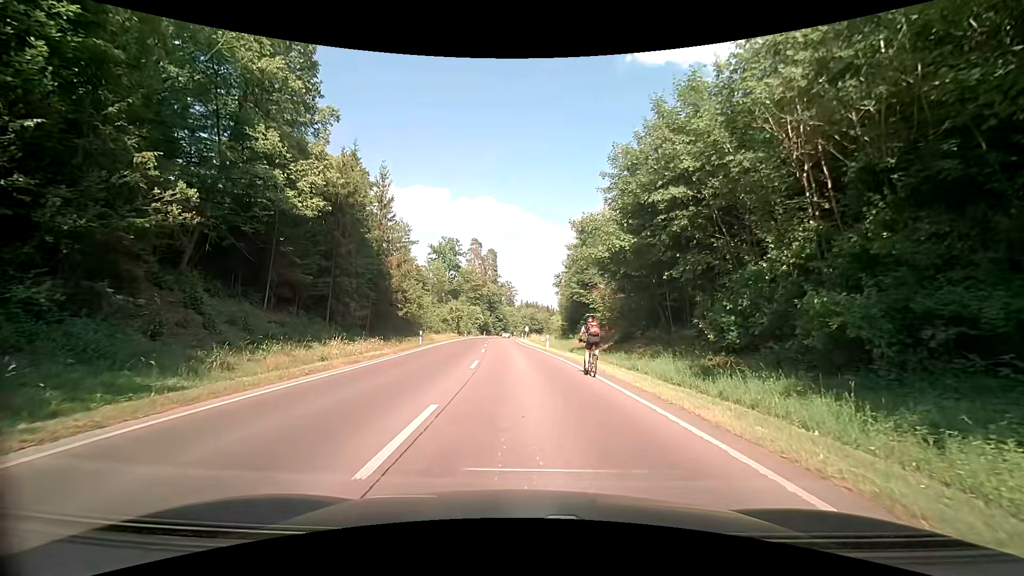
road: secondary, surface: asphalt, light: Day
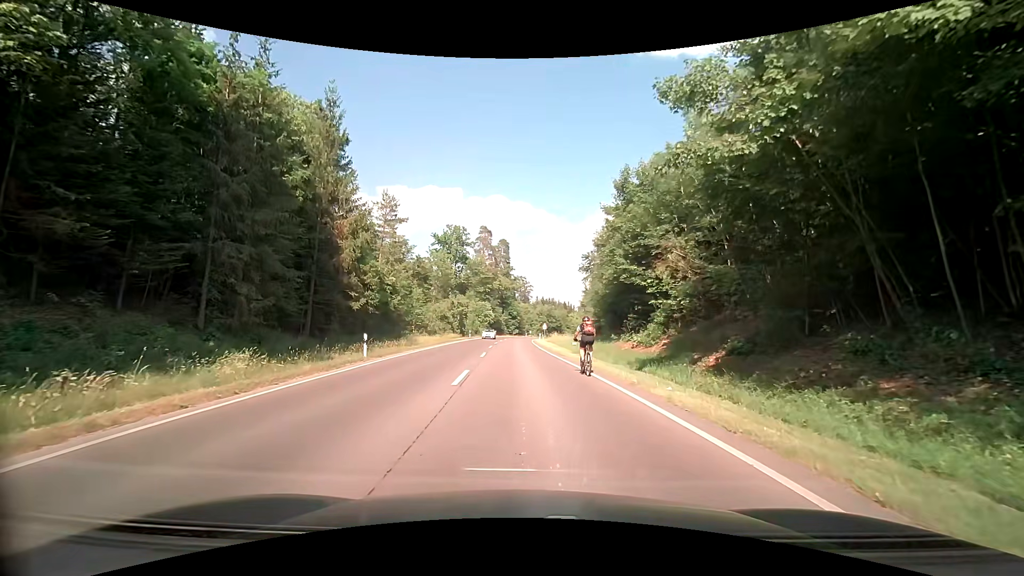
(-0.1, +17.1) m; -1°
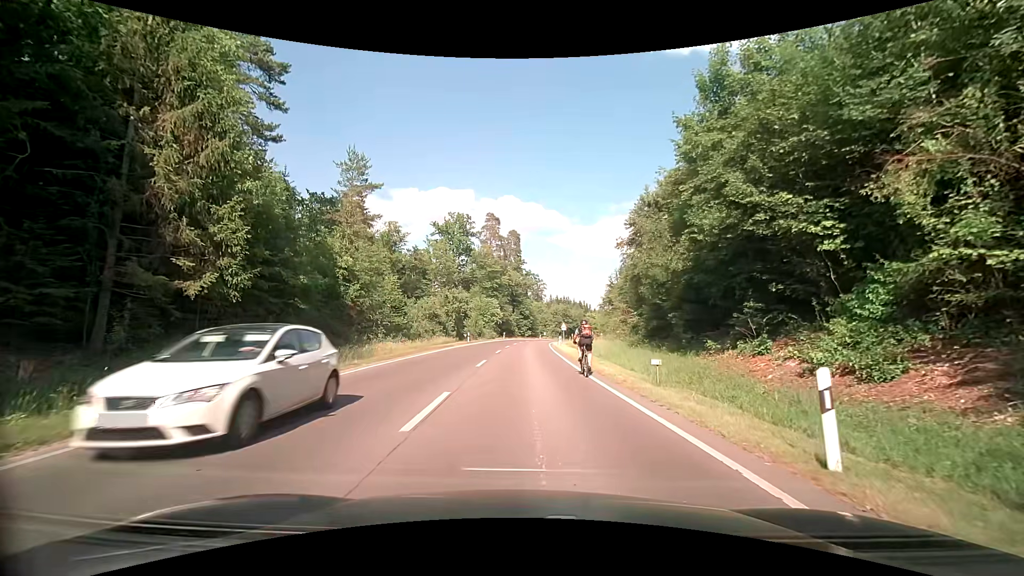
(-0.2, +16.9) m; 0°
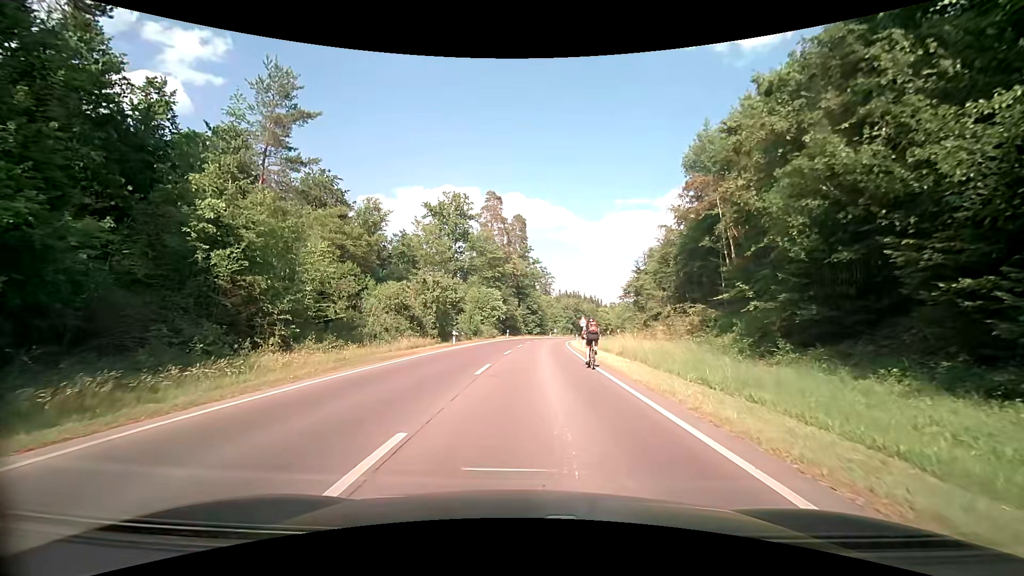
(-0.5, +16.4) m; -1°
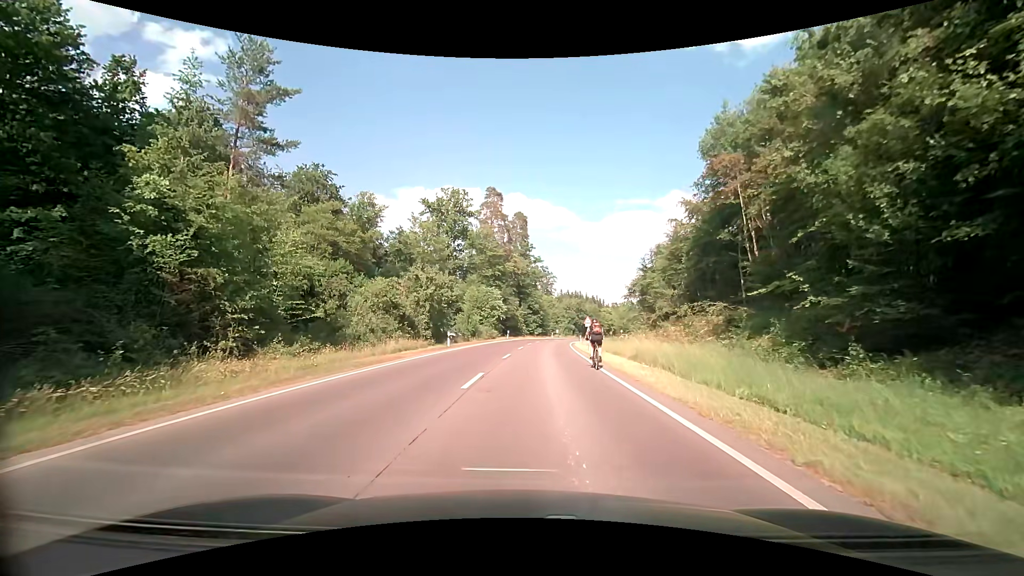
(0.0, +3.4) m; -2°
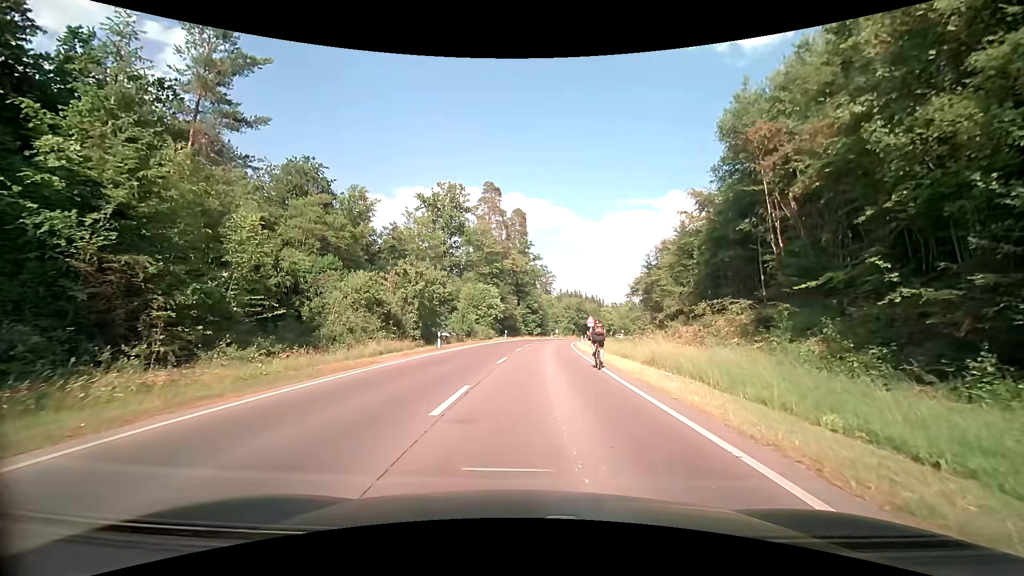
(0.0, +3.5) m; +1°
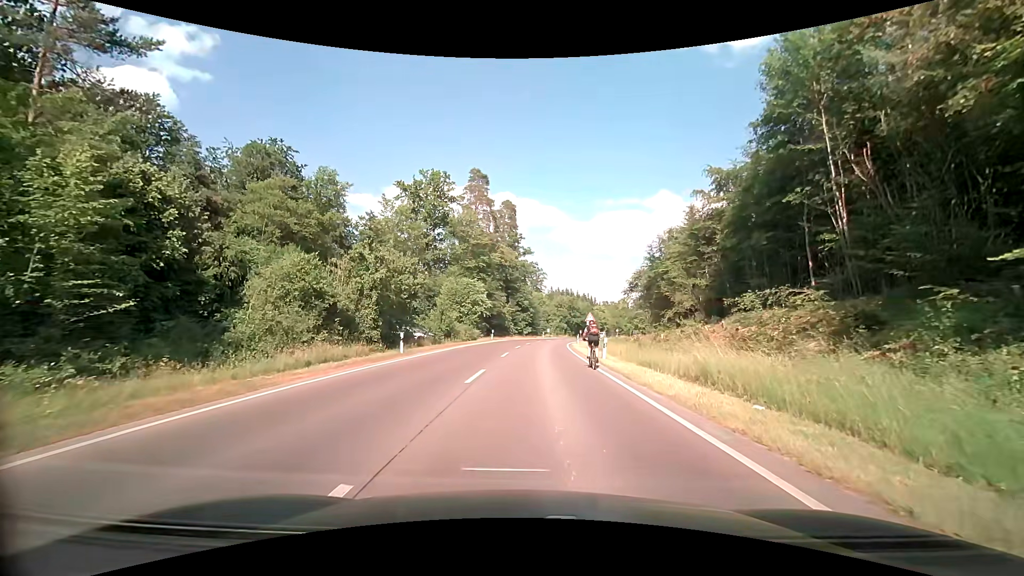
(0.0, +7.3) m; +1°
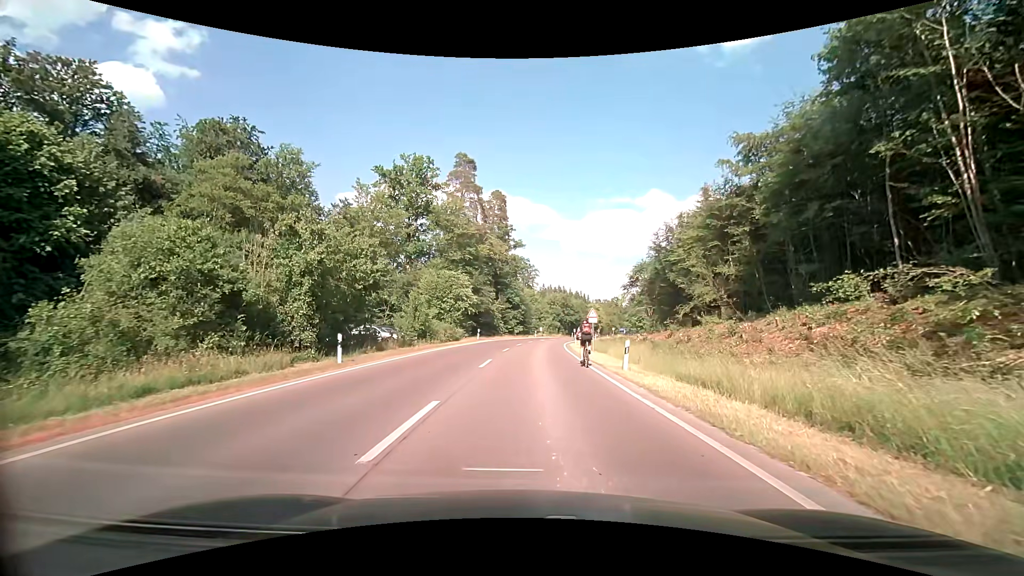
(0.0, +7.2) m; 0°
(0, +10) (0, +20) (+1, +30) (+1, +40) (+2, +50) (+3, +60) (+4, +70) (+6, +80) (+8, +89) (+11, +99) m
